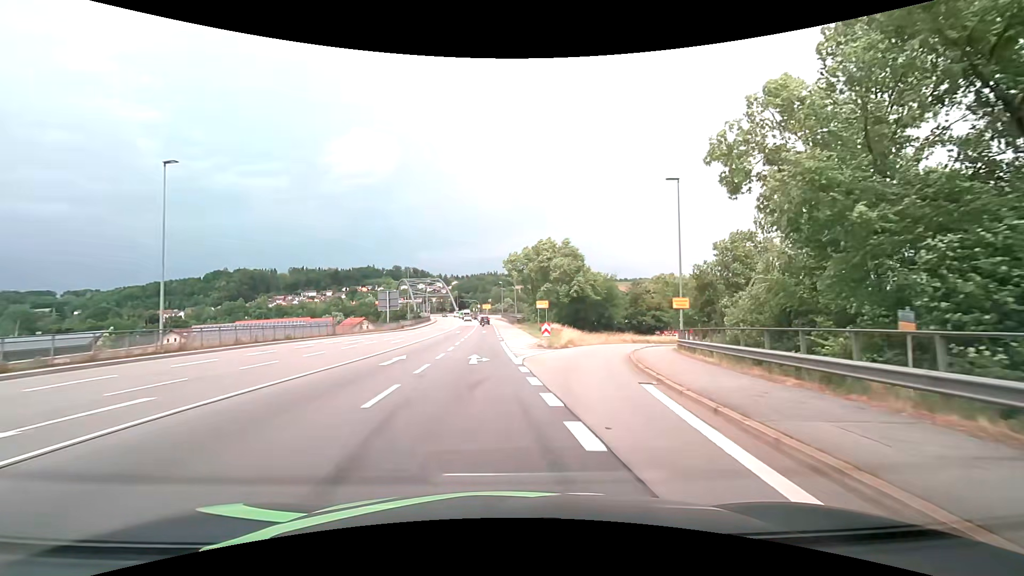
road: primary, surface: asphalt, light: Day
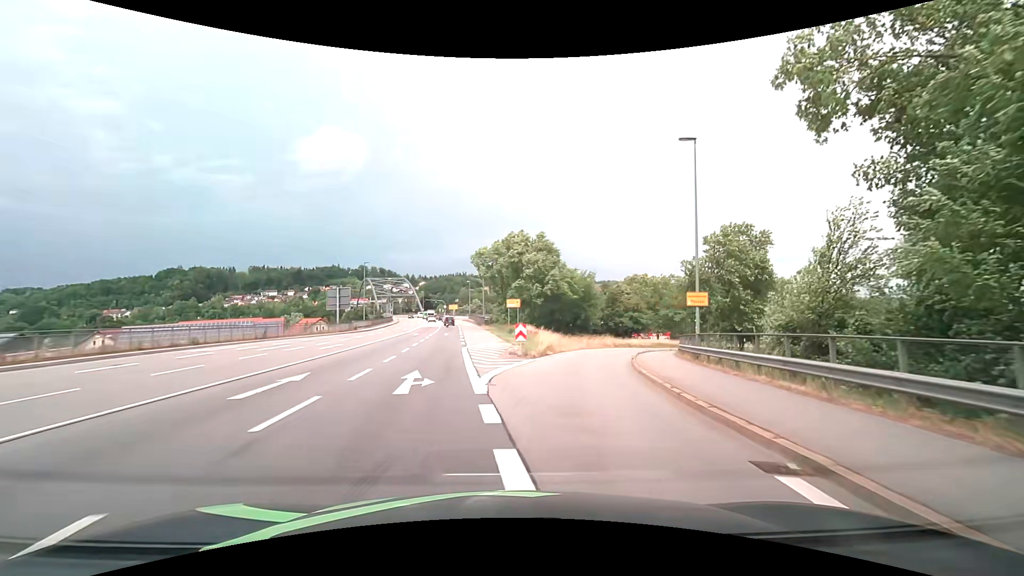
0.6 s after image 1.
(+0.2, +7.4) m; +3°
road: primary_link
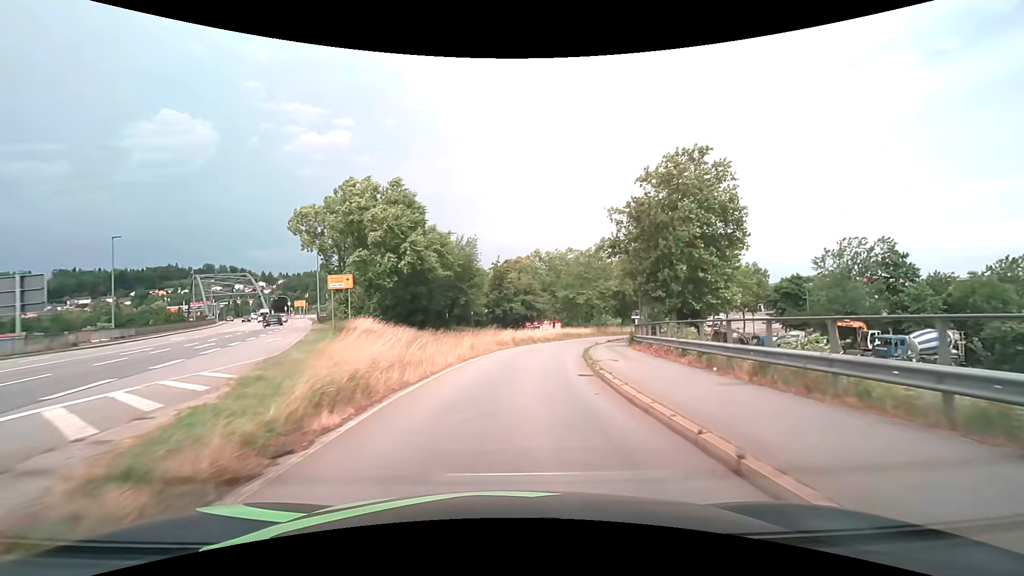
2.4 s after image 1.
(+2.8, +21.3) m; +14°
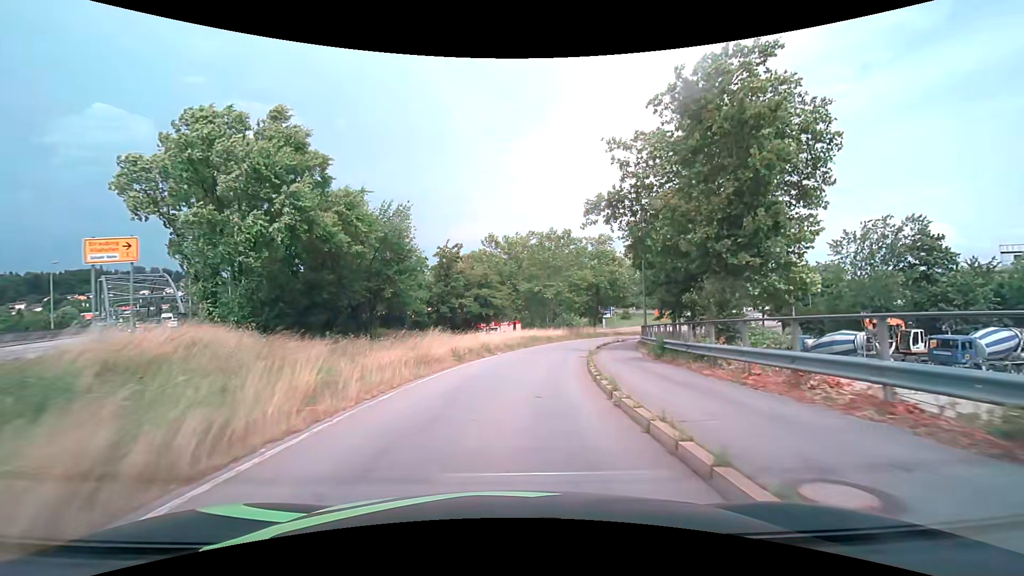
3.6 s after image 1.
(+0.7, +13.9) m; +6°
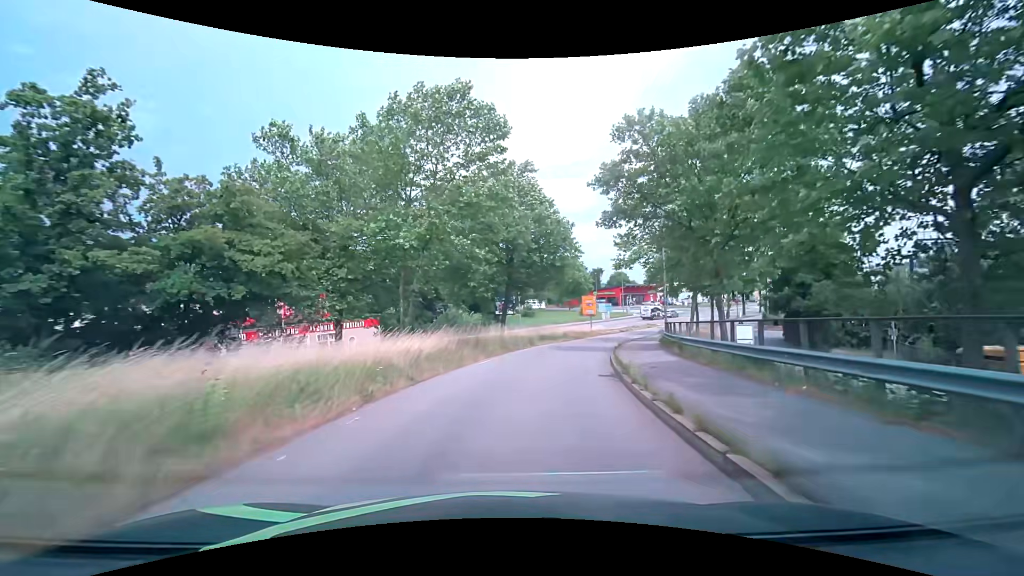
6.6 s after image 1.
(+3.4, +32.0) m; +13°
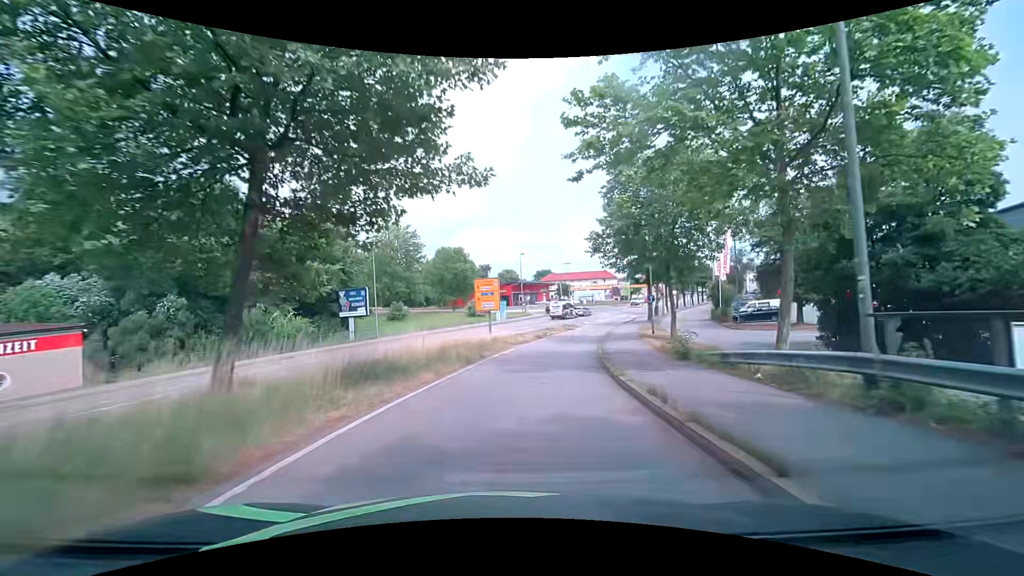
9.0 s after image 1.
(+2.5, +24.8) m; +14°
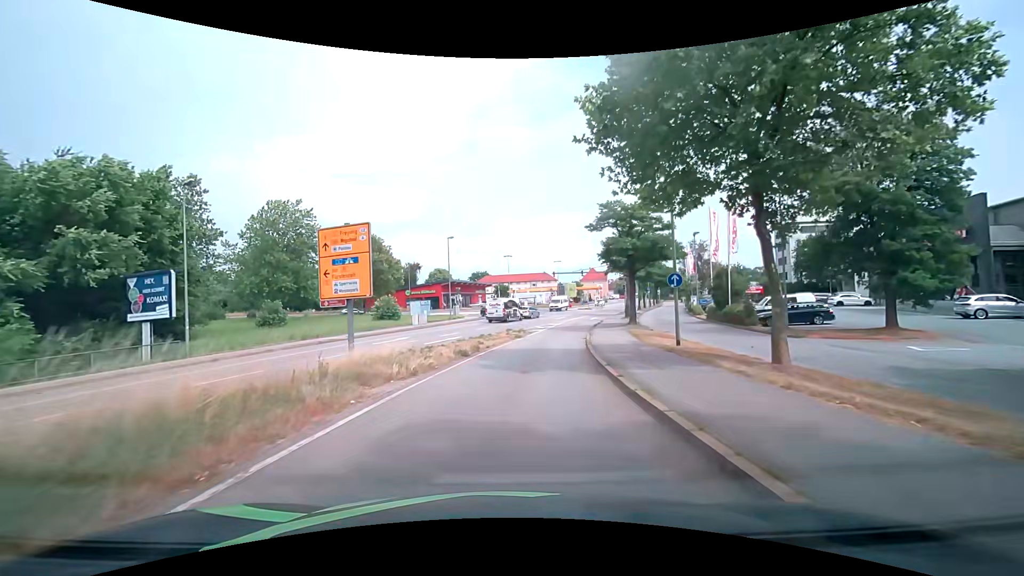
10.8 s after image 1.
(+1.1, +18.4) m; +7°
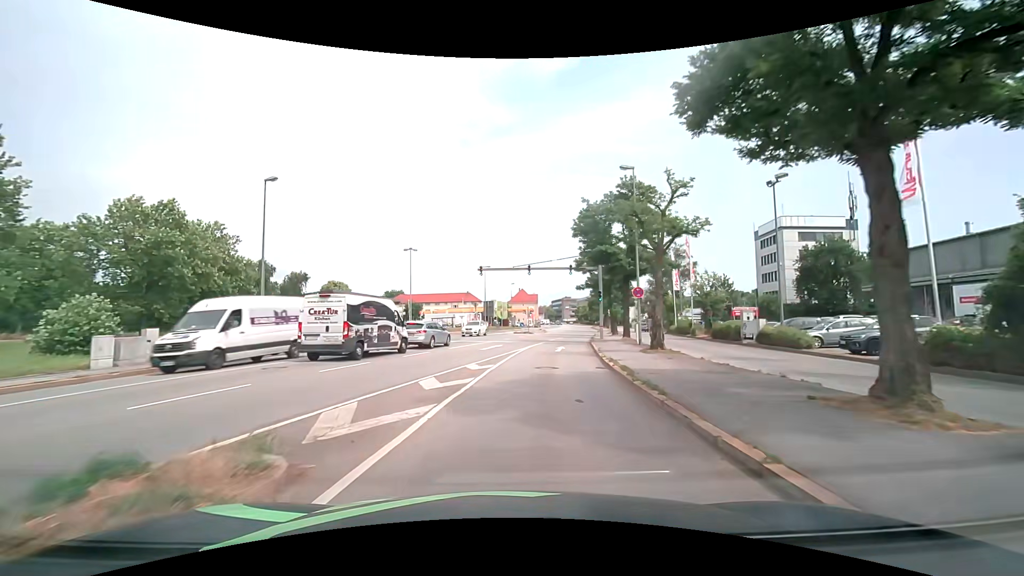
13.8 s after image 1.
(+2.2, +30.3) m; +8°
(0, +10) (+1, +20) (+3, +30) (+4, +40) (+6, +49) (+9, +59) (+11, +69) (+13, +79) (+15, +89) (+16, +98) m
